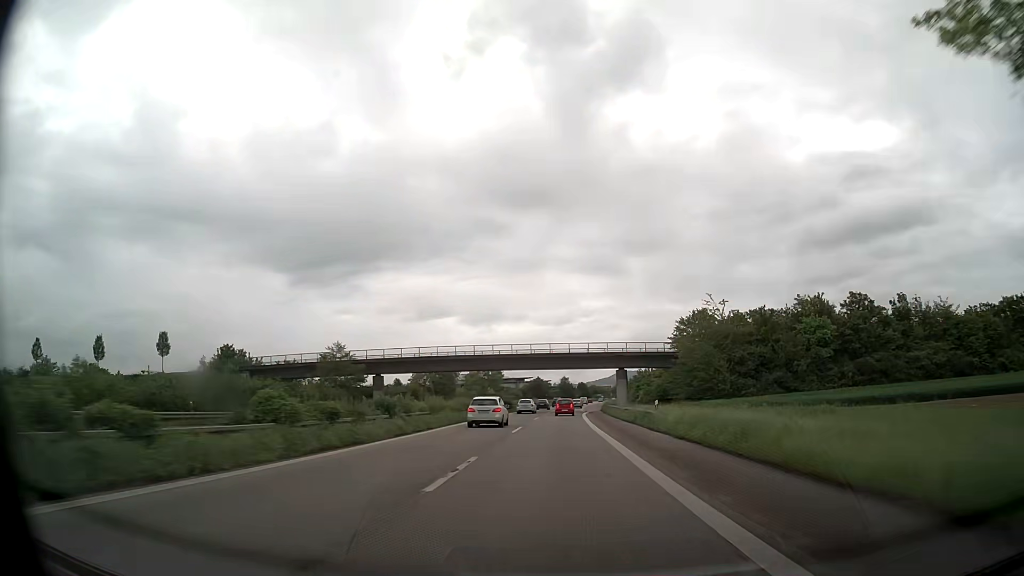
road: trunk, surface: asphalt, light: Day
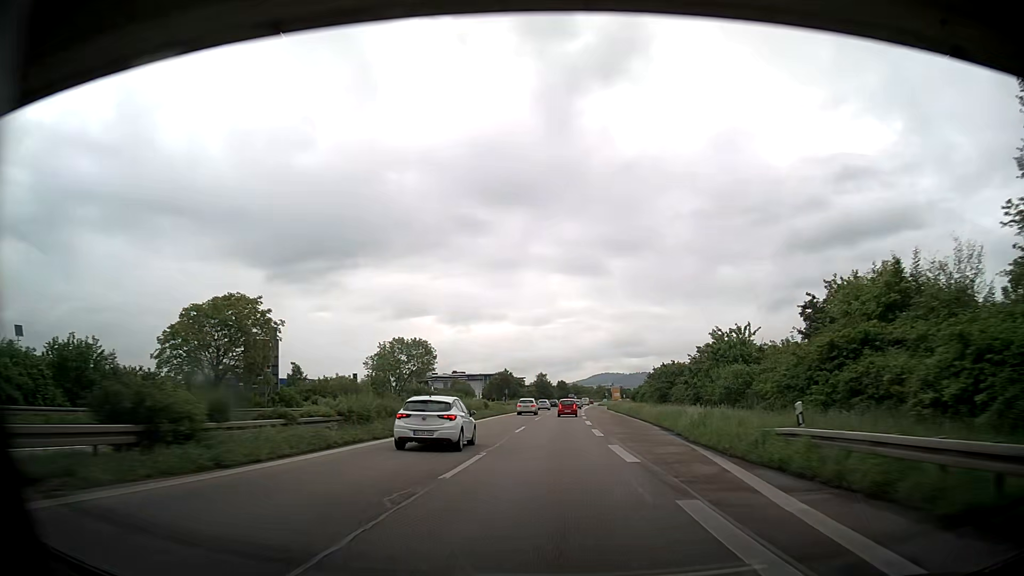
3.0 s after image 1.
(+0.9, +71.0) m; +1°
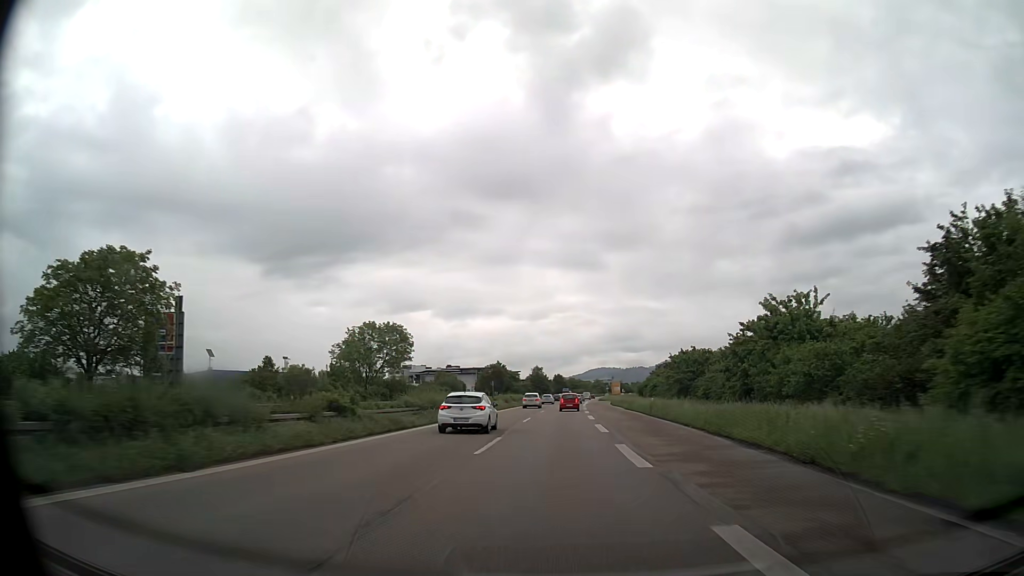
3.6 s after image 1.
(+0.2, +14.1) m; +1°
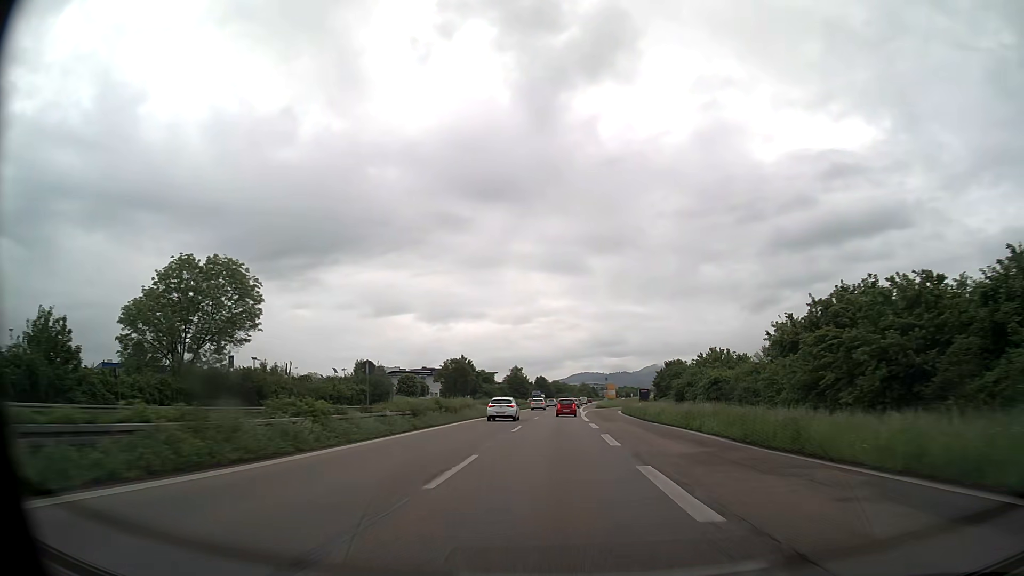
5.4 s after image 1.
(+0.5, +41.9) m; +1°
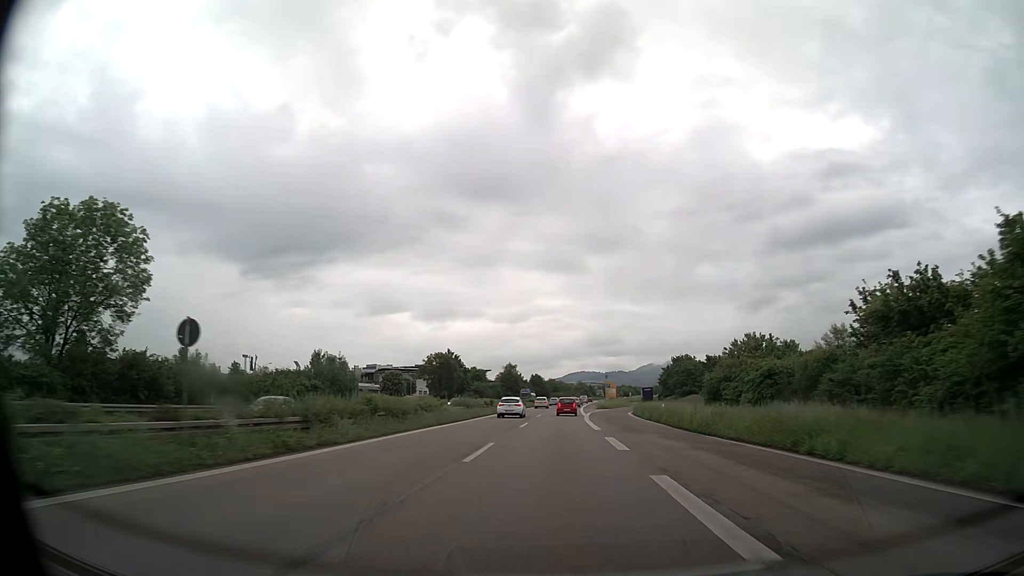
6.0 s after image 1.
(+0.1, +13.8) m; 0°
(0, +10) (0, +20) (0, +30) (0, +40) (+1, +50) (+1, +60) (+1, +70) (+2, +80) (+2, +90) (+2, +100) m
